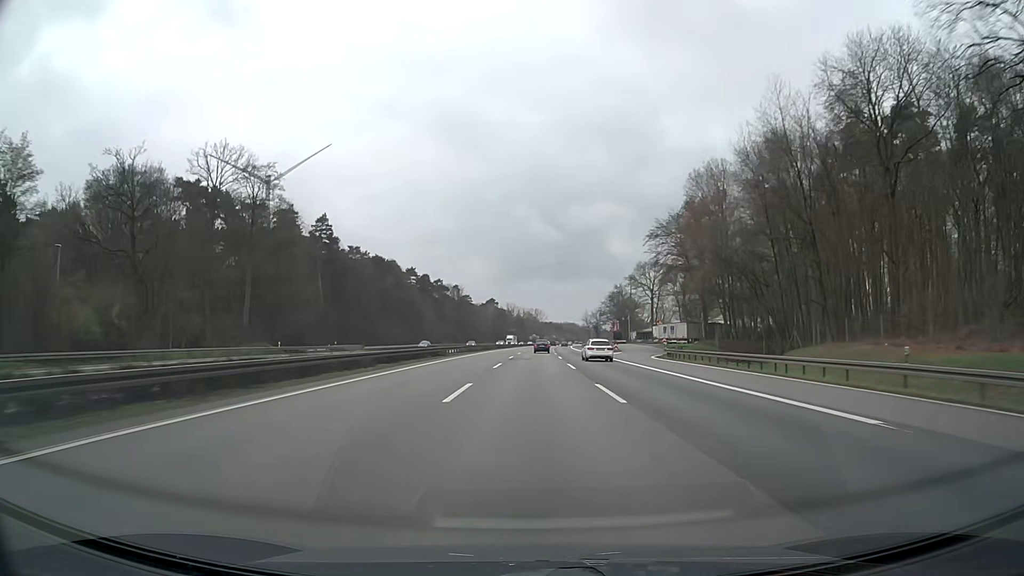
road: motorway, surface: asphalt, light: Day
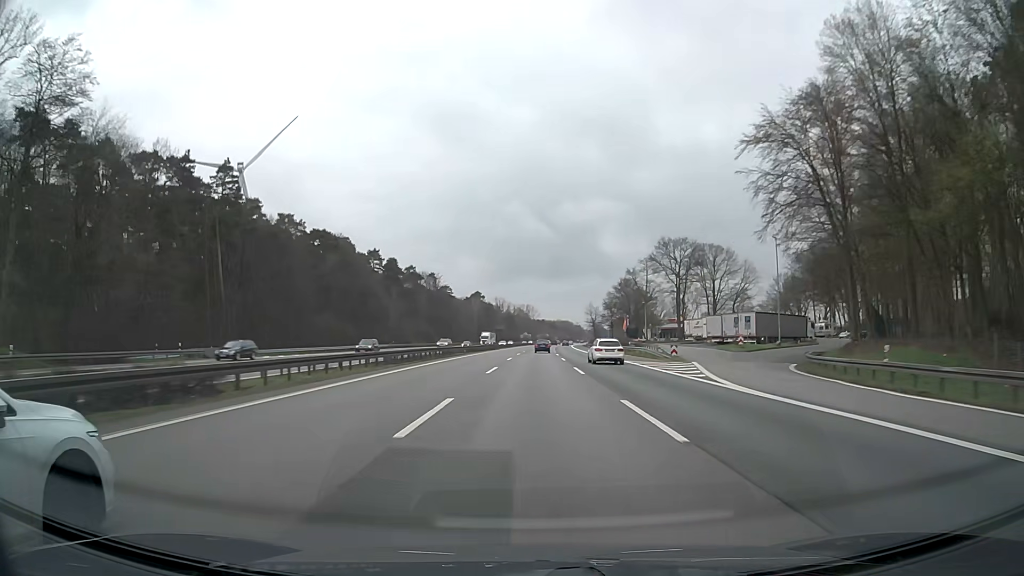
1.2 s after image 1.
(+0.2, +41.2) m; +1°
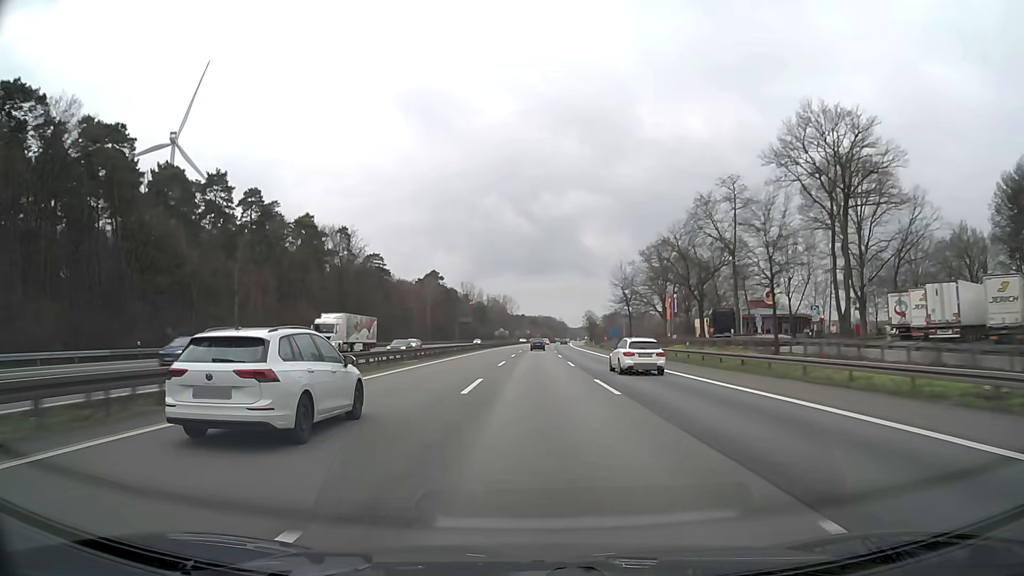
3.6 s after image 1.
(+0.9, +82.7) m; +2°
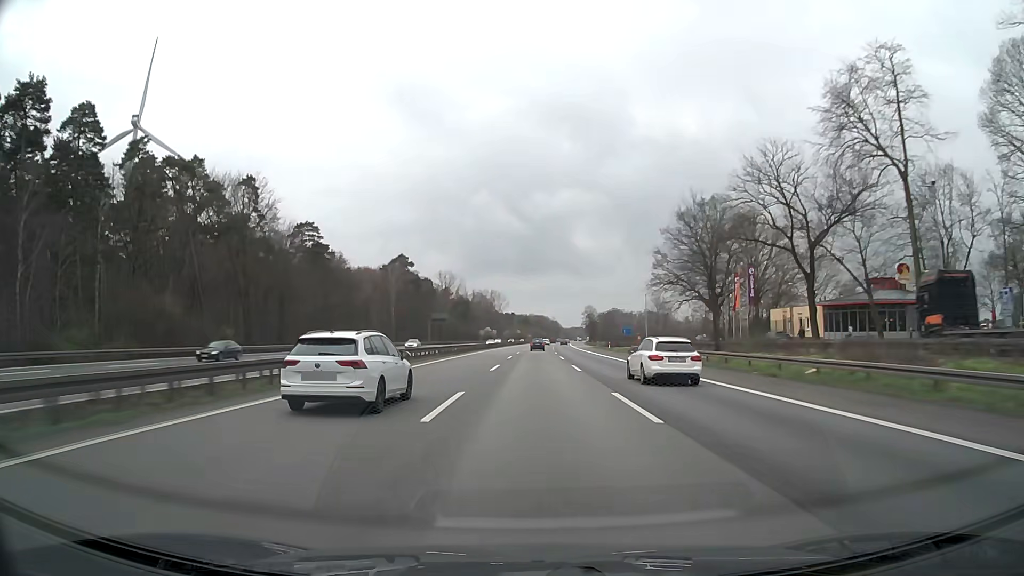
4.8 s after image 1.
(+0.3, +41.6) m; +1°
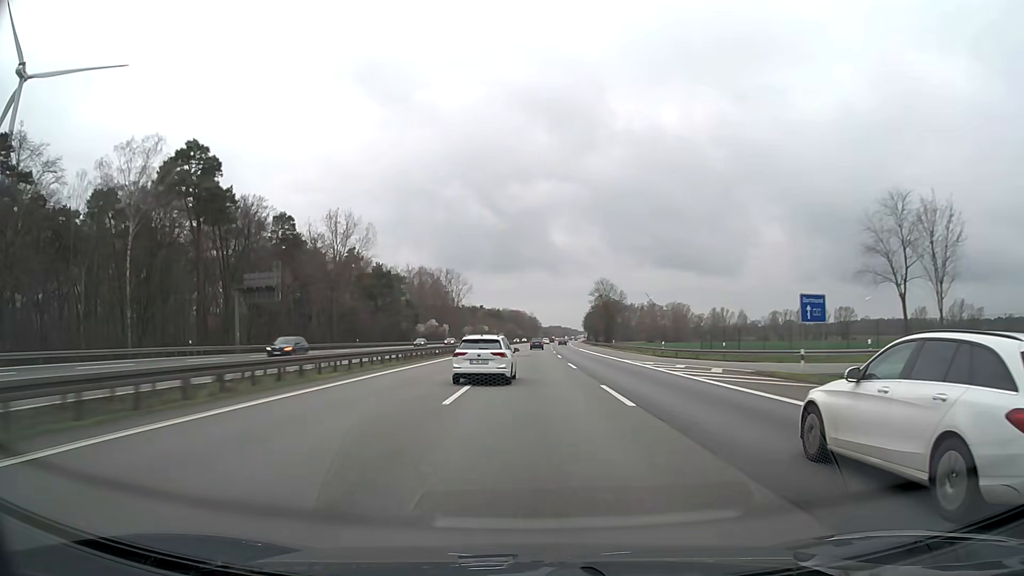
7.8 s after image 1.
(+1.9, +105.3) m; +2°
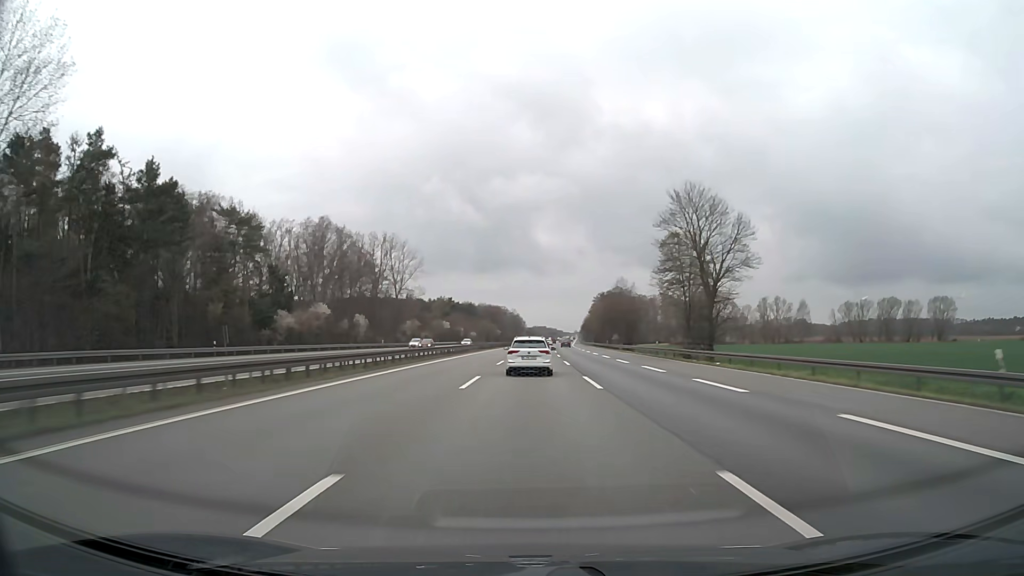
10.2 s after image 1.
(+1.3, +85.6) m; +1°
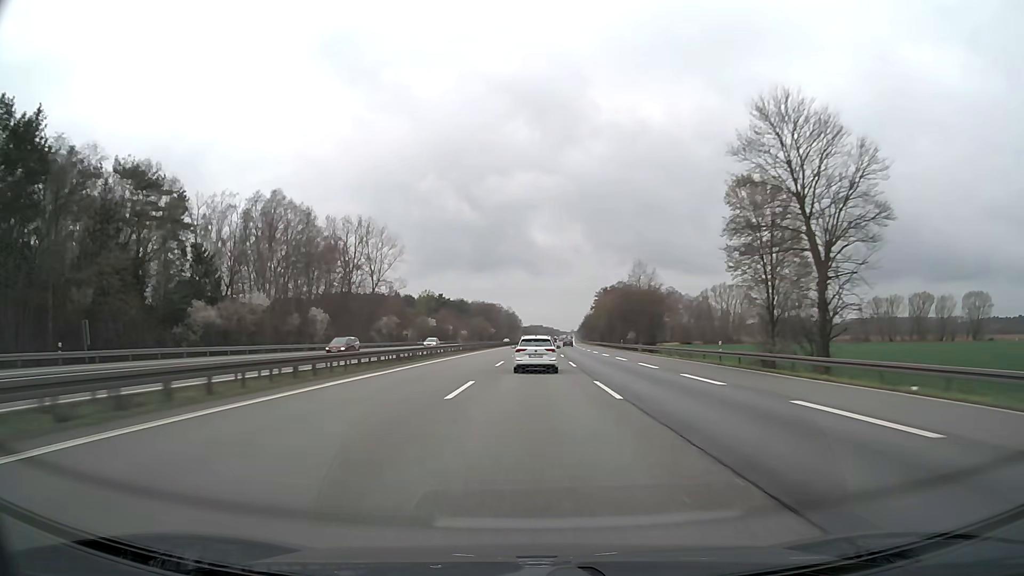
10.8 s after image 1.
(+0.1, +21.5) m; 0°
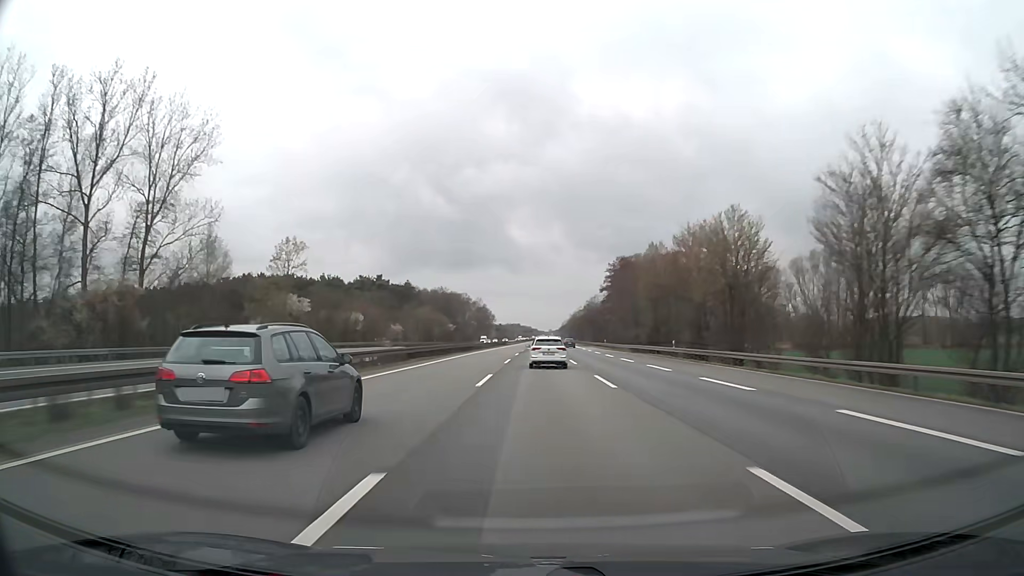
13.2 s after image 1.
(+1.2, +86.5) m; +2°
(0, +10) (0, +20) (0, +30) (0, +40) (+1, +50) (+1, +60) (+1, +70) (+1, +80) (+2, +90) (+2, +100) m
